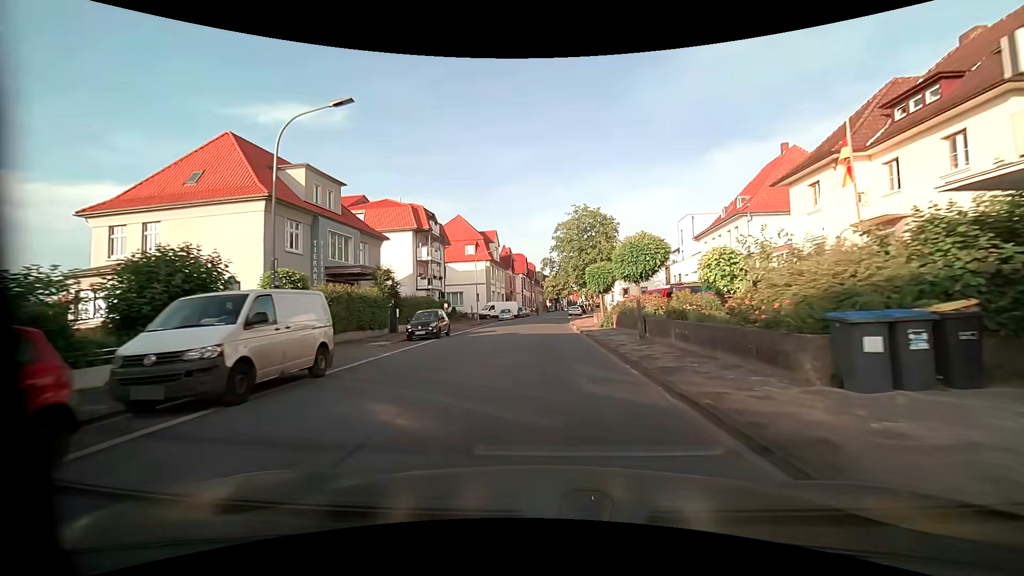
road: tertiary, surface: asphalt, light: Day
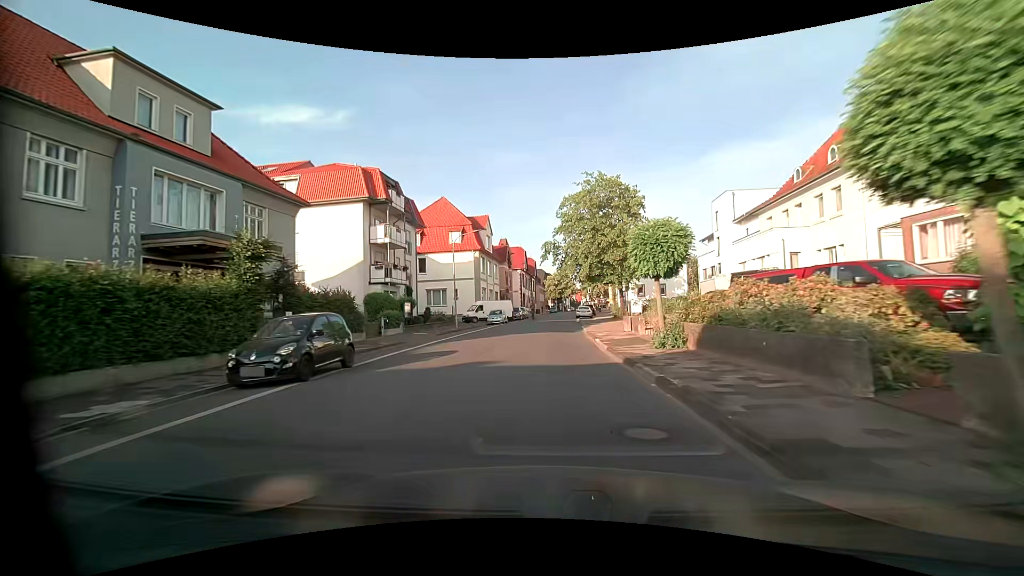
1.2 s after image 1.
(0.0, +14.0) m; 0°
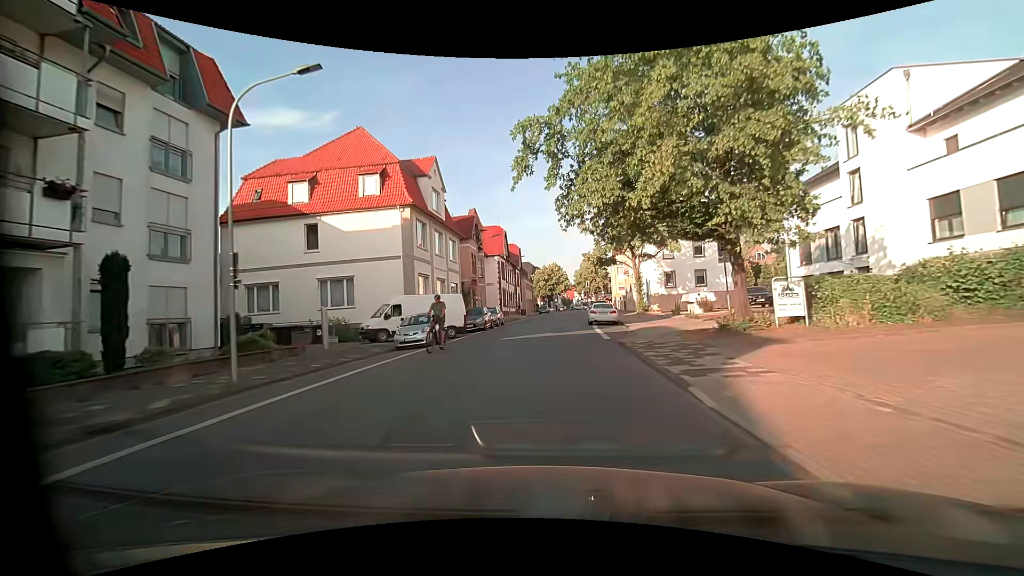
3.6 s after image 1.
(+0.1, +27.5) m; +1°
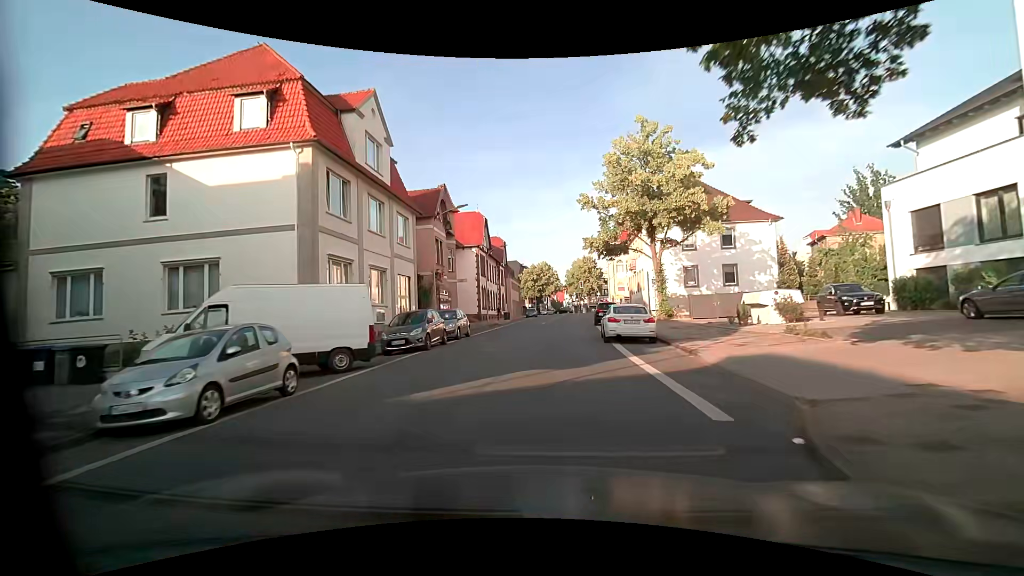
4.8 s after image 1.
(+0.1, +13.3) m; +2°
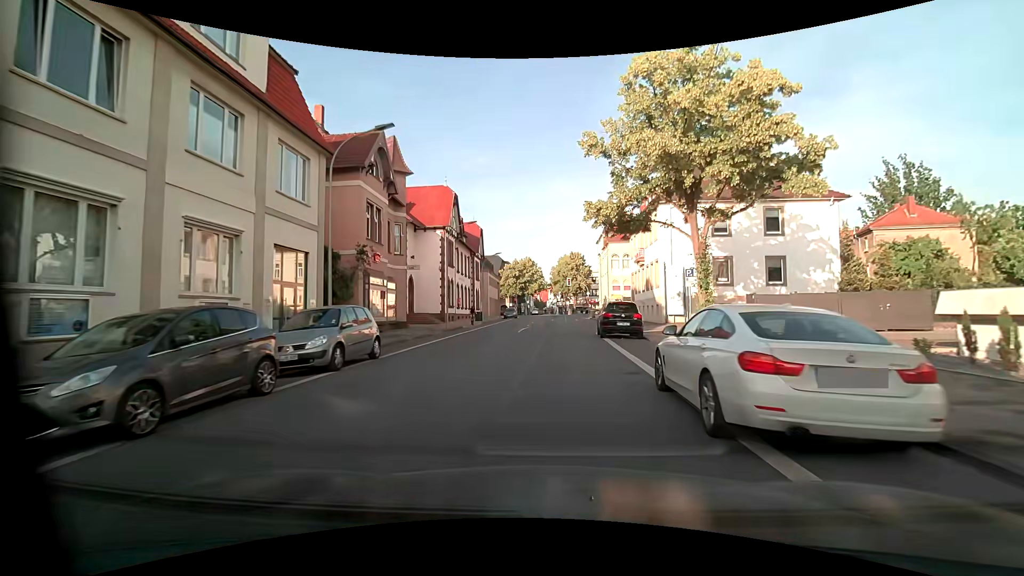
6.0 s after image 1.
(+0.1, +12.9) m; +2°
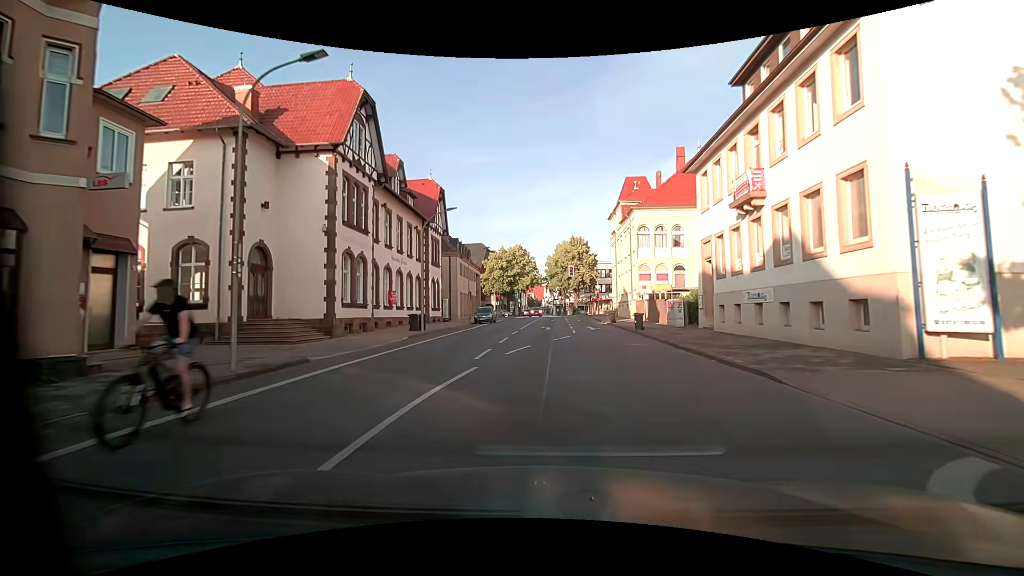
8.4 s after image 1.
(+0.2, +24.6) m; +1°
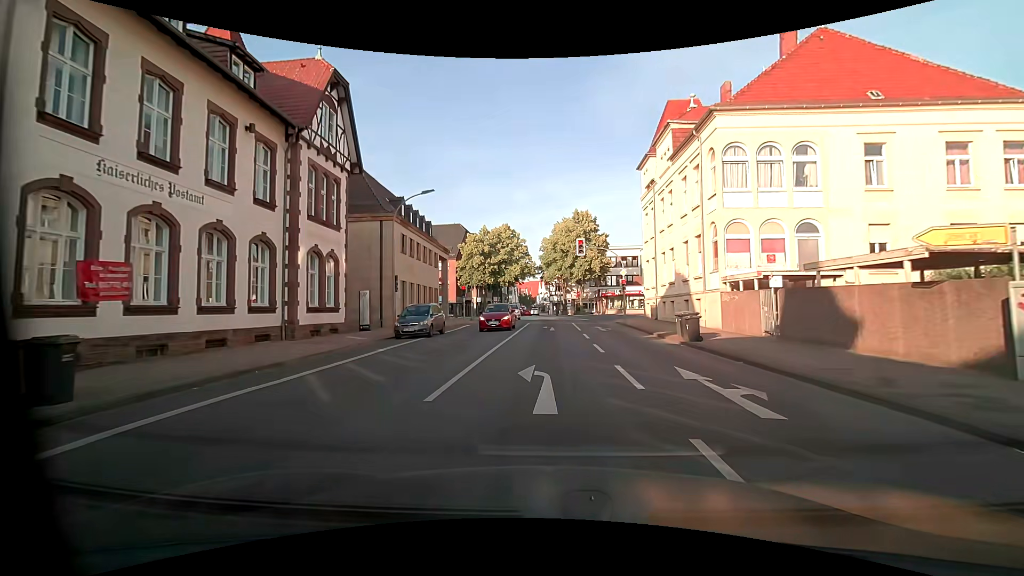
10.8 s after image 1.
(-0.2, +23.7) m; 0°
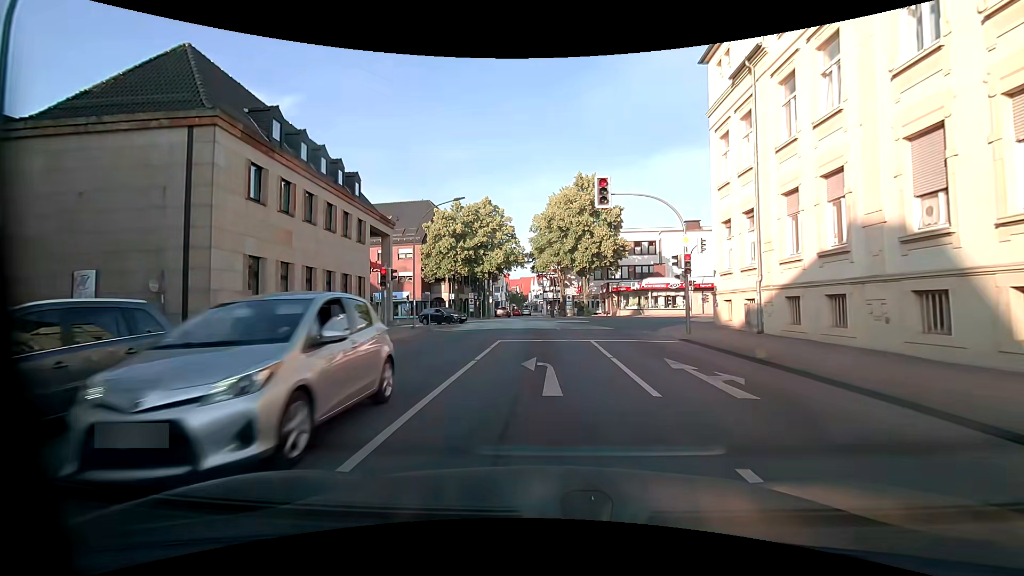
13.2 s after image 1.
(+0.1, +18.7) m; +2°
(0, +10) (0, +20) (-1, +30) (-3, +40) (-6, +49) (-14, +55) (-24, +57) (-34, +58) (-44, +60) (-54, +60) m
